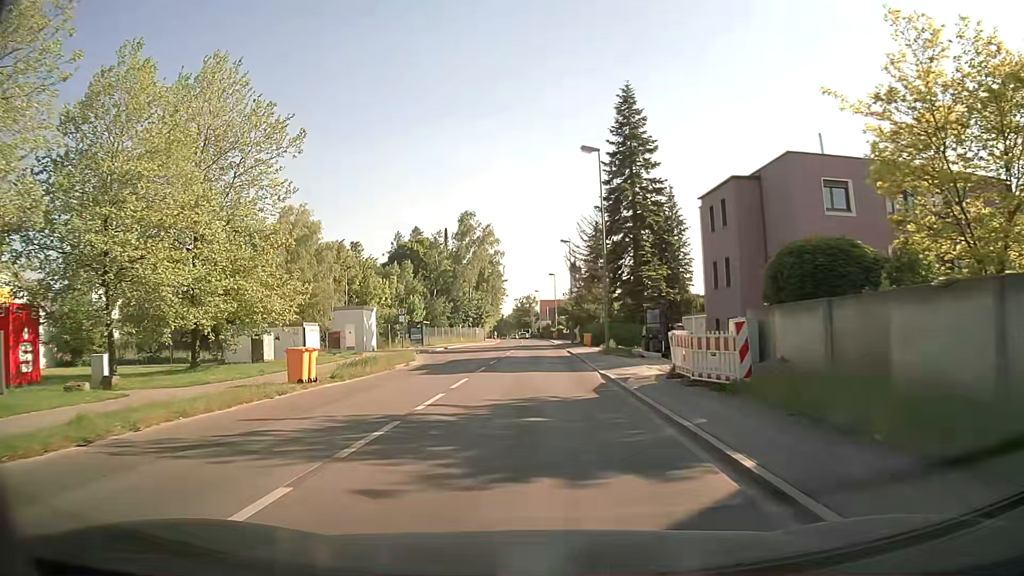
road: secondary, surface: asphalt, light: Day
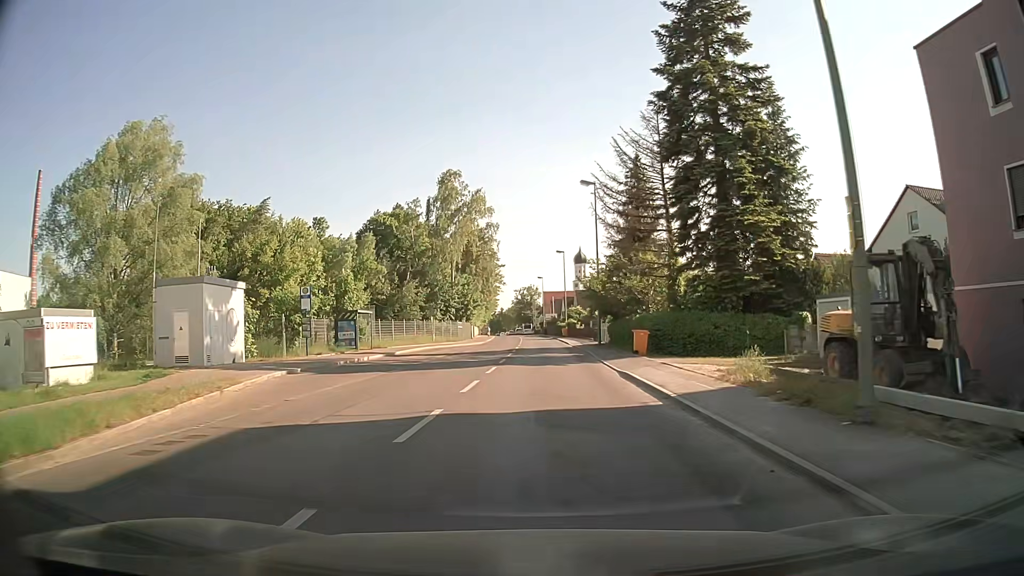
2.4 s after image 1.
(-0.3, +26.5) m; 0°
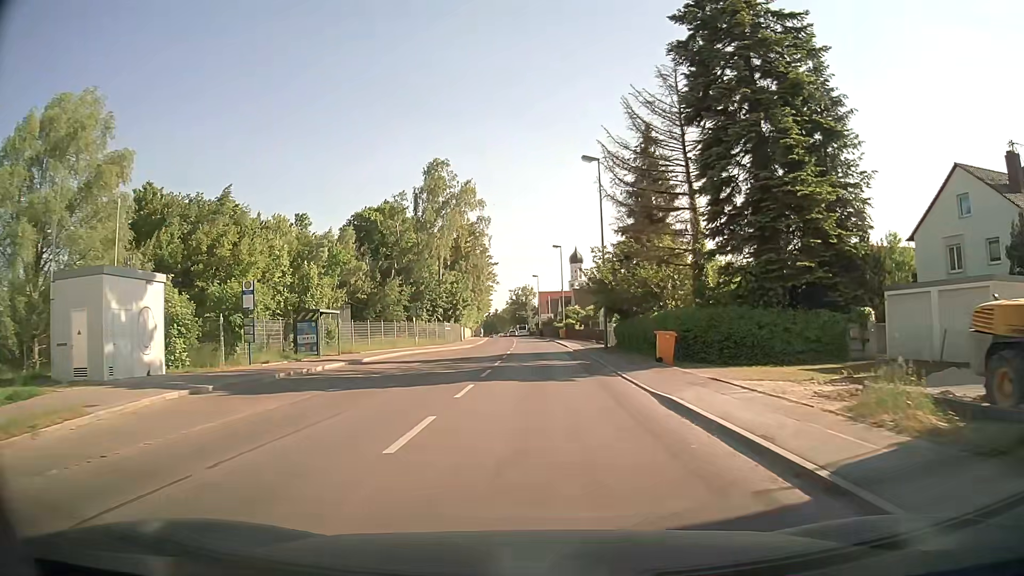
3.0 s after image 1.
(0.0, +6.7) m; 0°
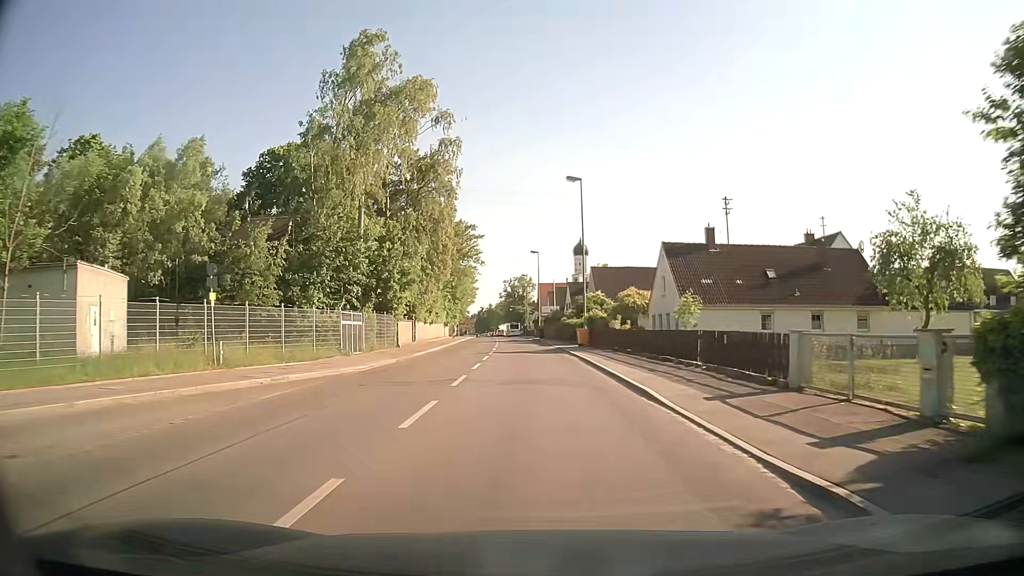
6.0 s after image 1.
(+0.3, +35.4) m; 0°
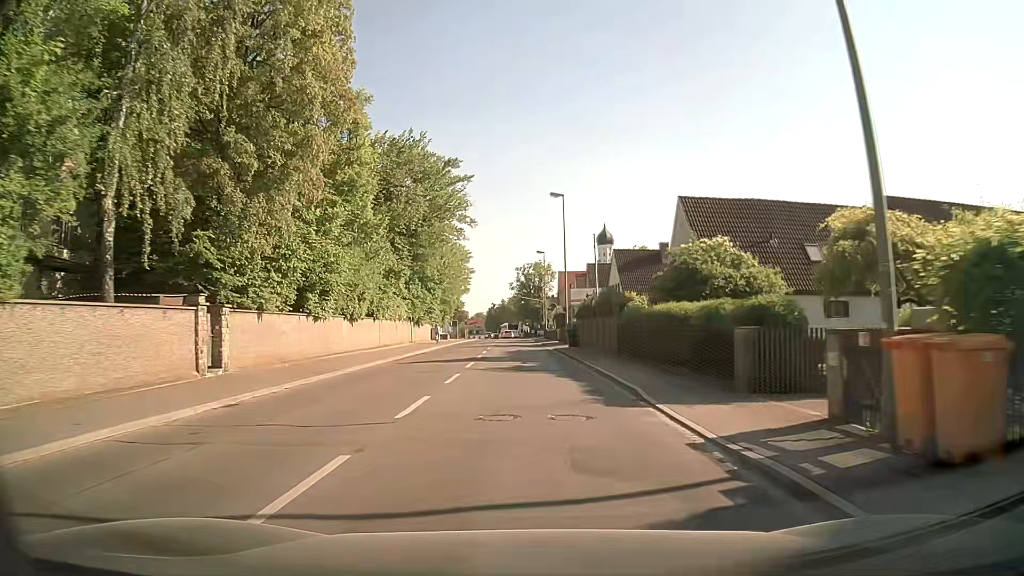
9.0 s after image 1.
(-0.2, +35.9) m; -1°
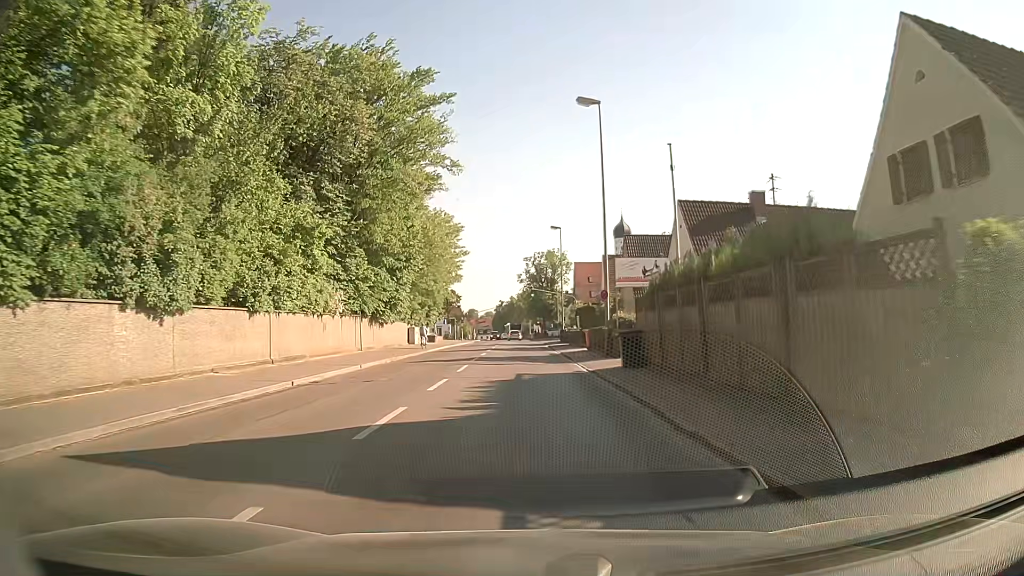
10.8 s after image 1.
(-0.2, +20.4) m; -1°
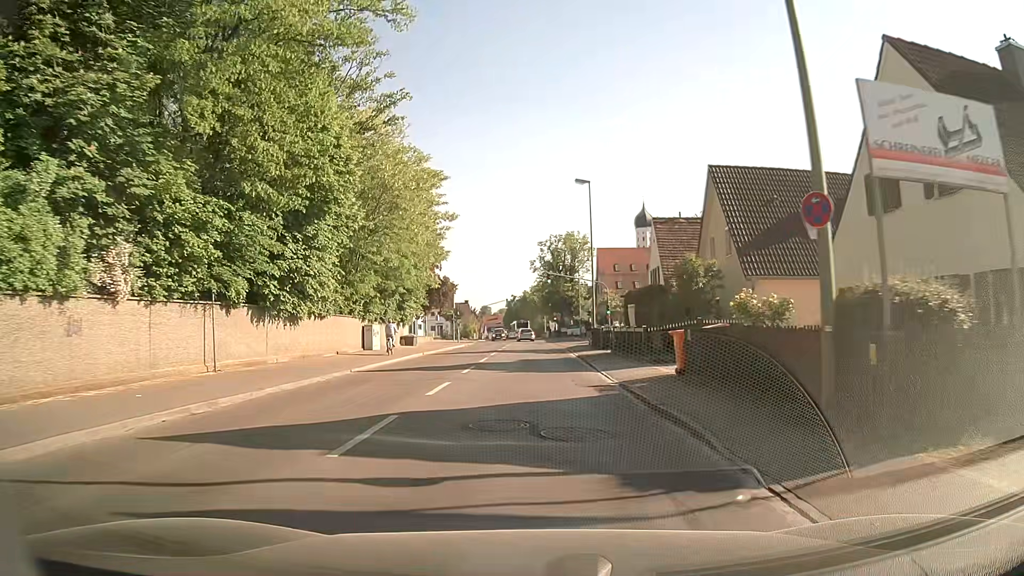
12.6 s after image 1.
(-0.3, +19.6) m; -1°
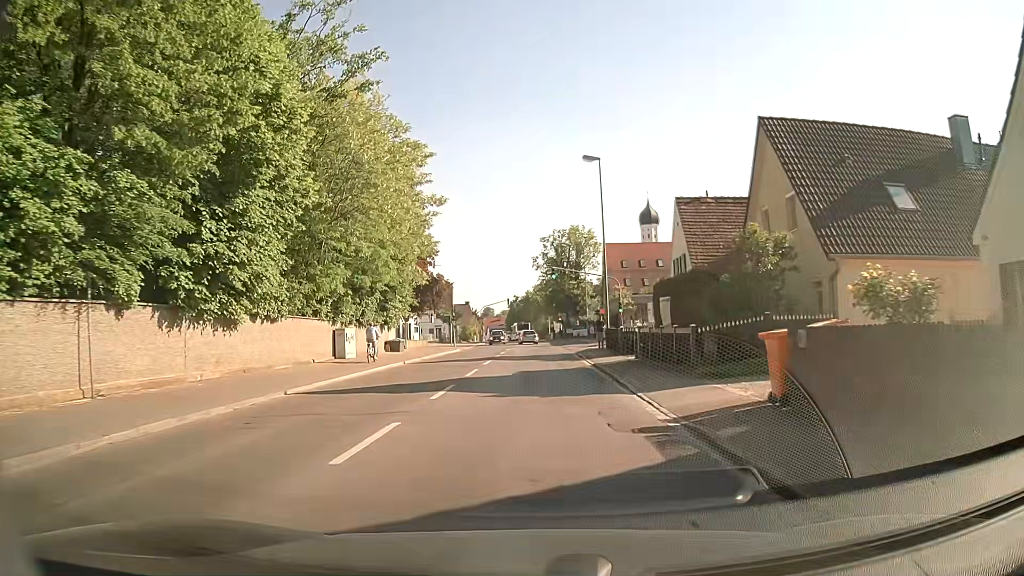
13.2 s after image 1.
(0.0, +6.3) m; 0°
(0, +10) (0, +20) (0, +30) (0, +40) (0, +50) (0, +60) (0, +70) (0, +80) (0, +90) (-1, +100) m
